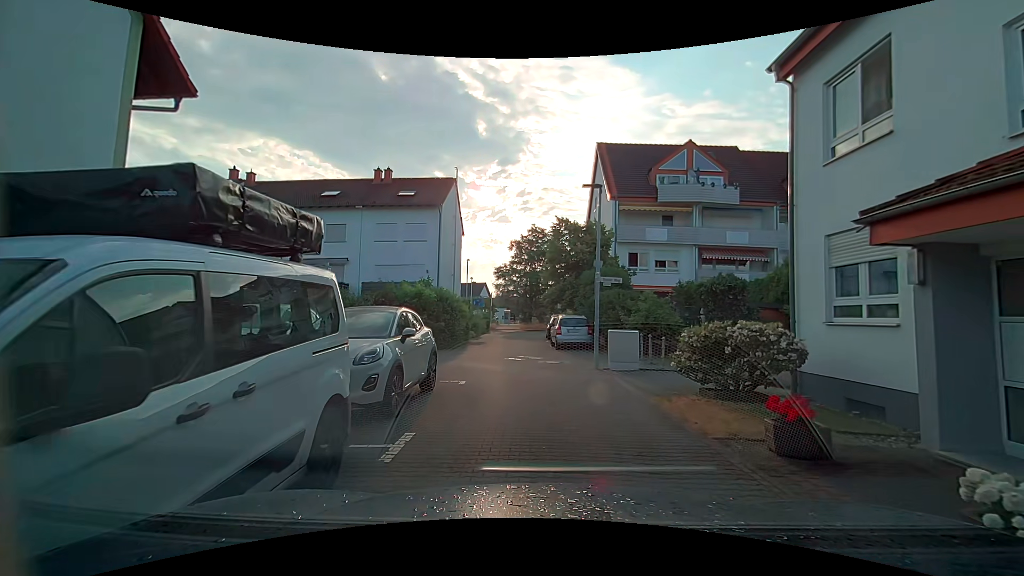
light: Day
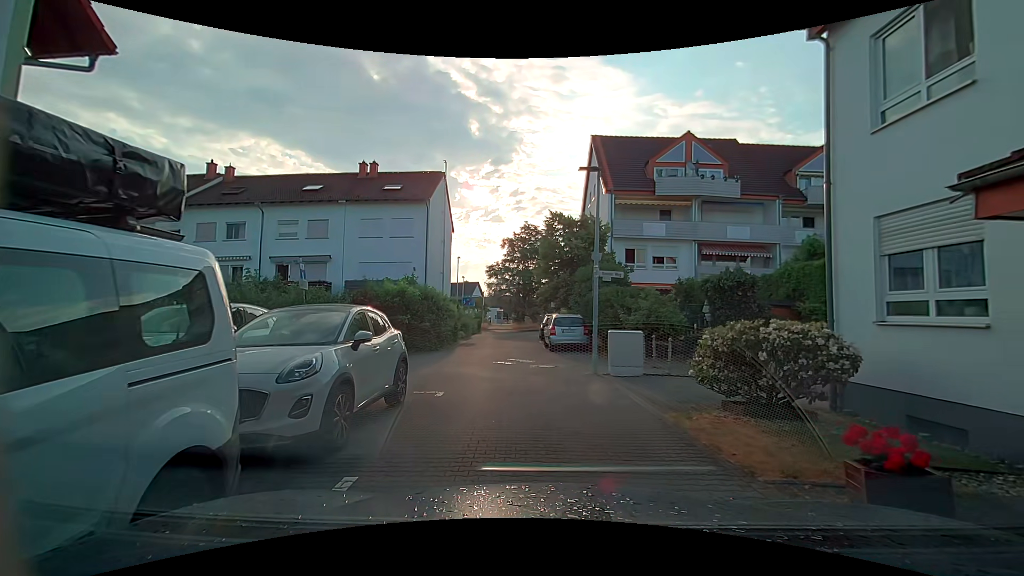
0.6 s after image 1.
(0.0, +1.5) m; 0°
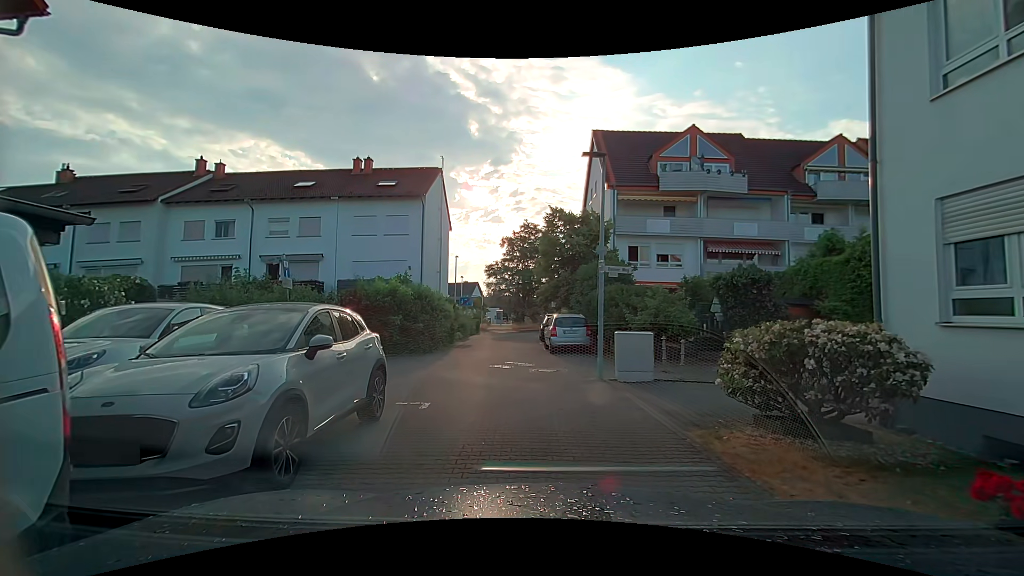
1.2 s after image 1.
(0.0, +1.0) m; +1°
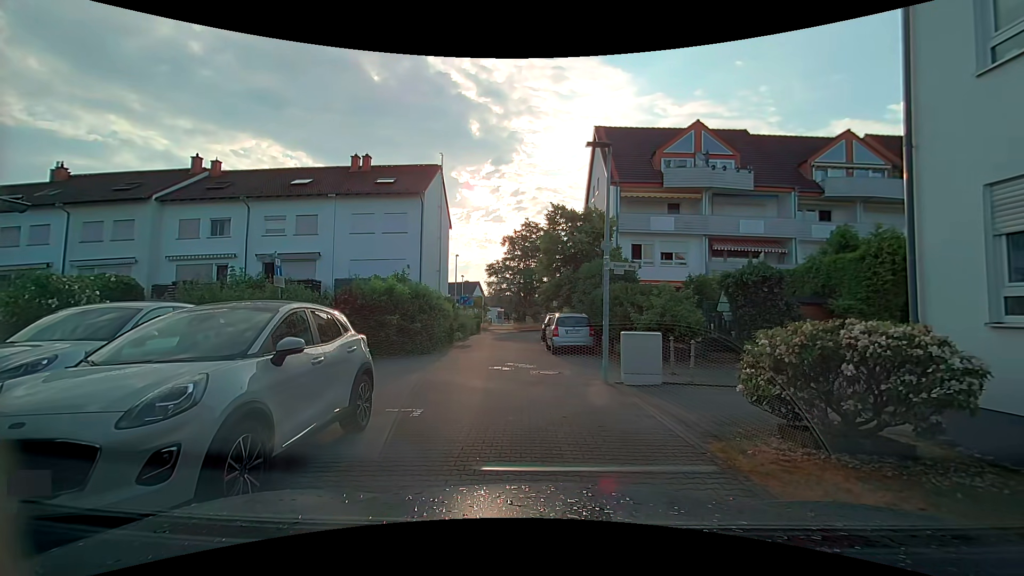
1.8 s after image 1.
(0.0, +0.5) m; 0°
